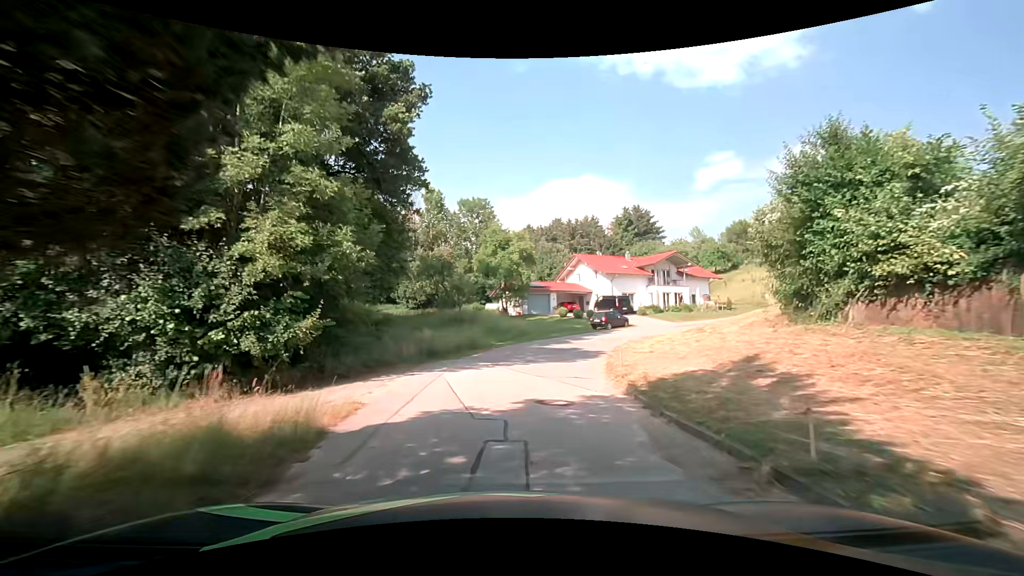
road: unclassified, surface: asphalt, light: Day
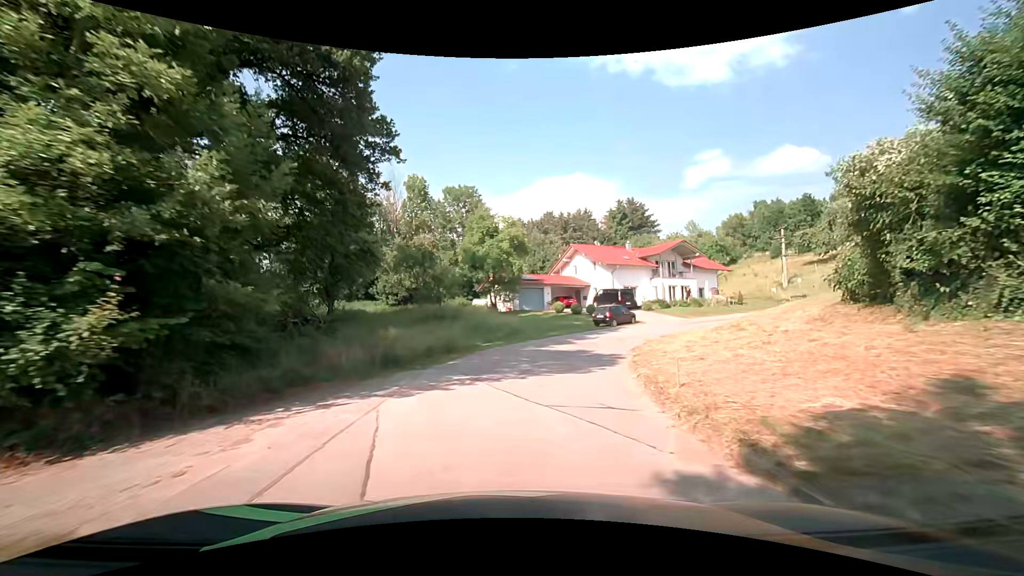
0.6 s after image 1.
(0.0, +5.8) m; +1°
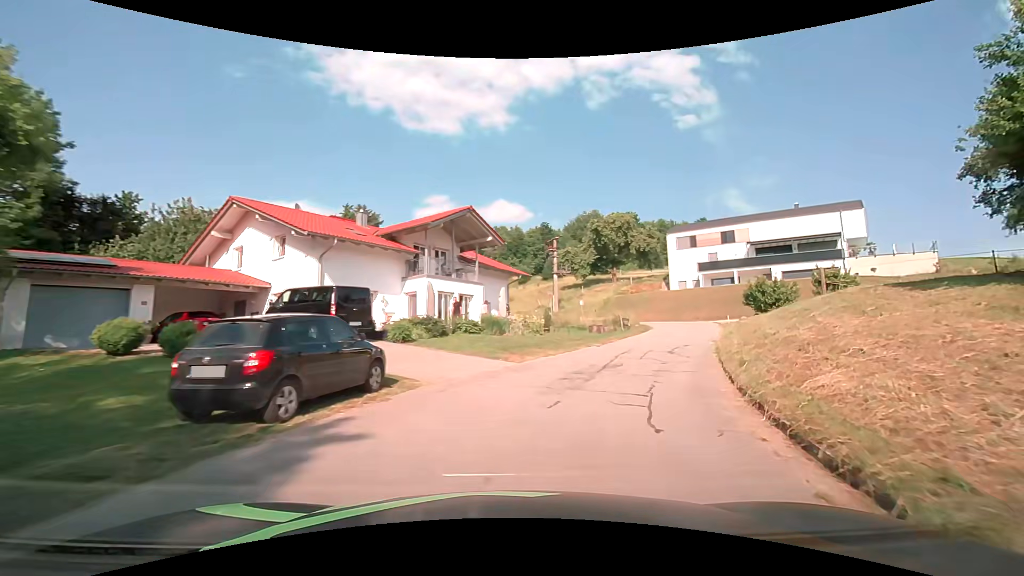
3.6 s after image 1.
(+5.5, +27.6) m; +30°
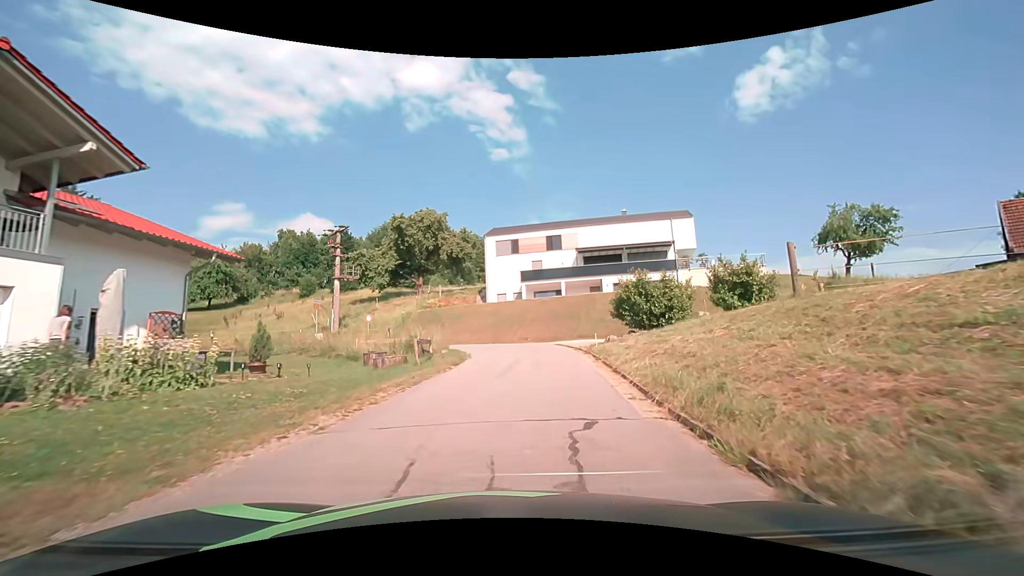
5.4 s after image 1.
(+3.5, +14.7) m; +22°
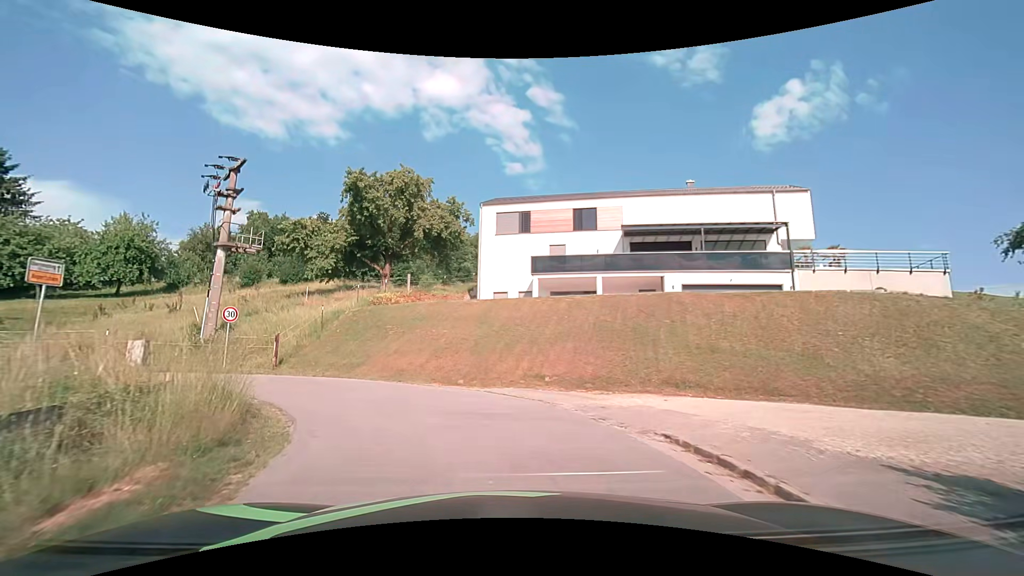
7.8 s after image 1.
(+0.4, +18.6) m; -1°
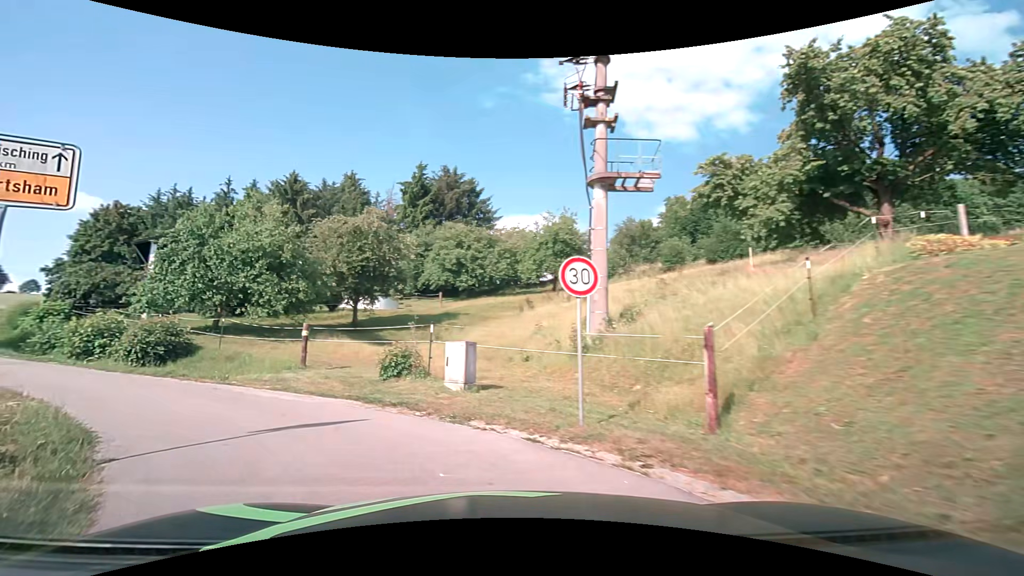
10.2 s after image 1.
(-4.7, +14.0) m; -47°
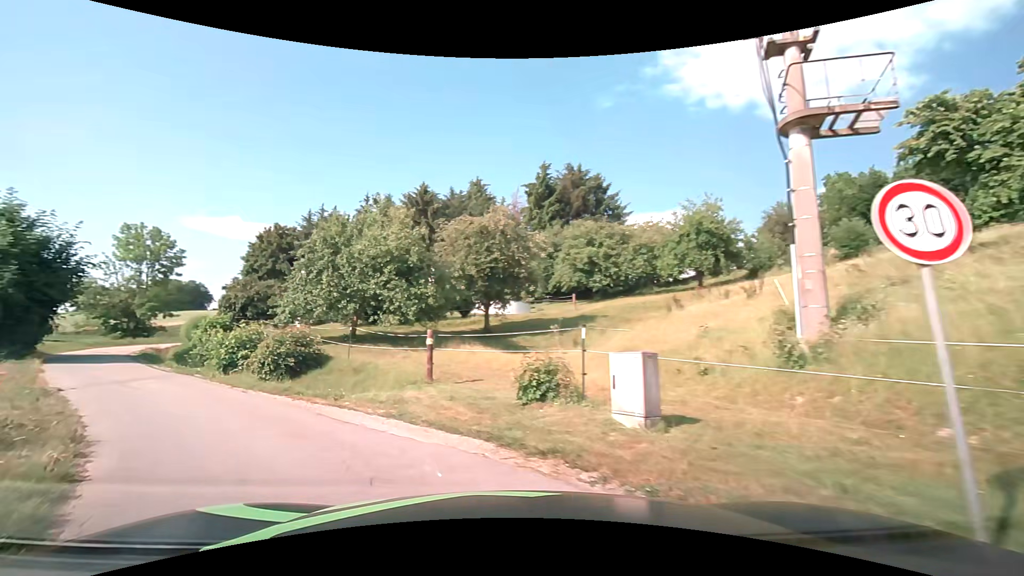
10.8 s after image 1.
(-0.4, +3.5) m; -15°
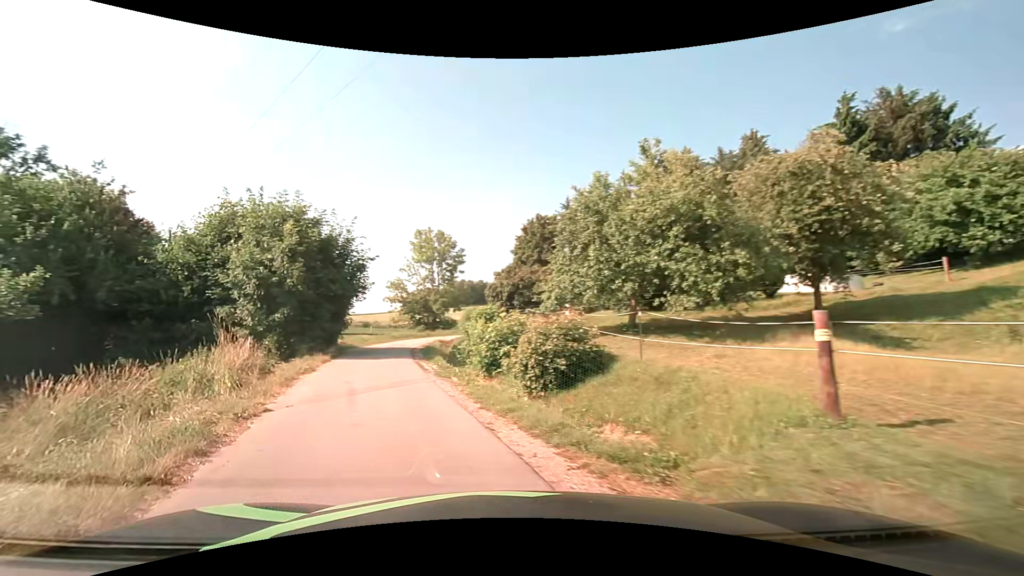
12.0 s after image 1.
(-1.7, +6.6) m; -29°
(-2, +10) (-5, +19) (-7, +29) (-7, +39) (-6, +49) (-4, +59) (-1, +68) (+3, +77) (+9, +86) (+15, +93) m
